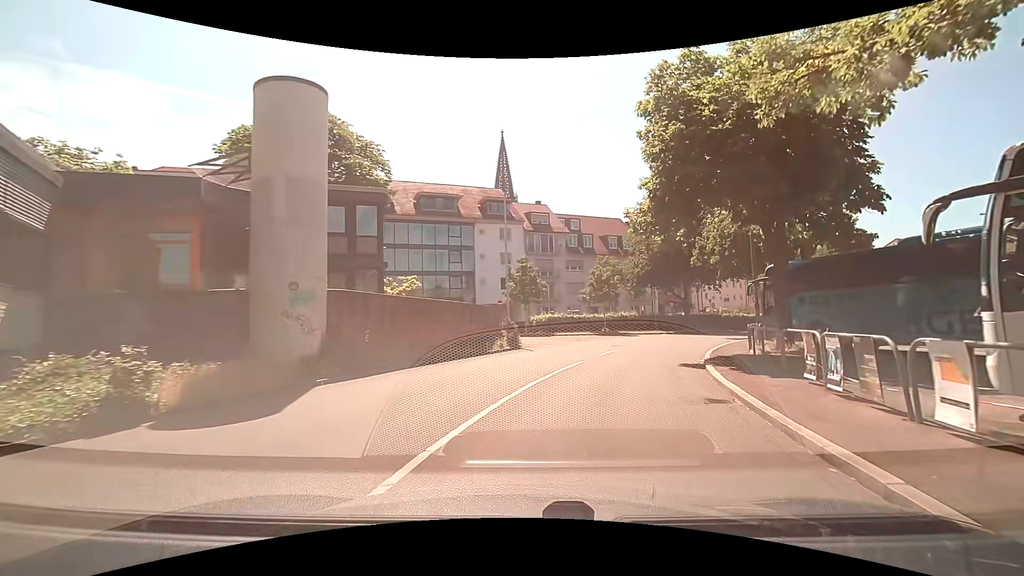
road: primary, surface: asphalt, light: Day
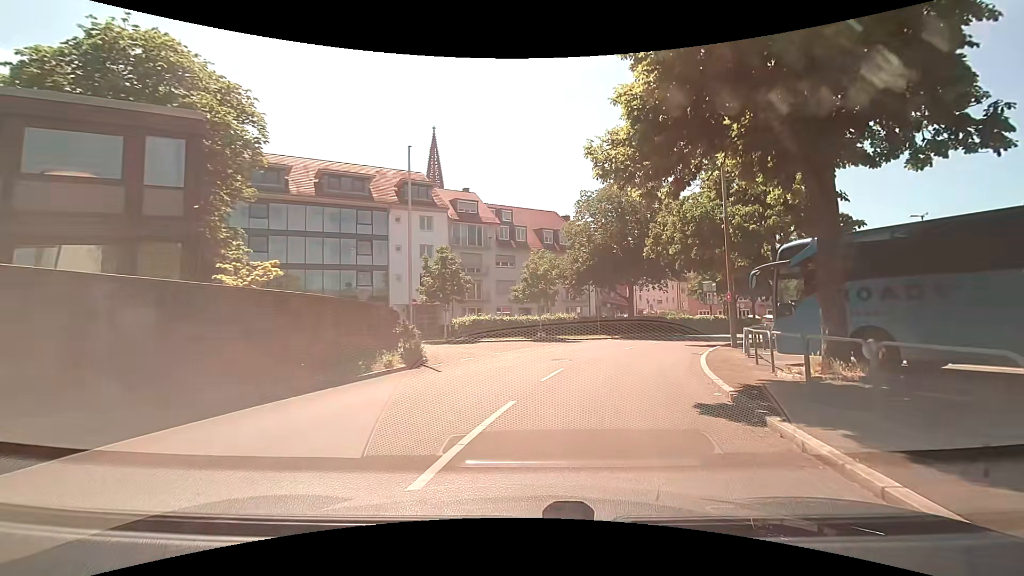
(+0.5, +7.5) m; +7°
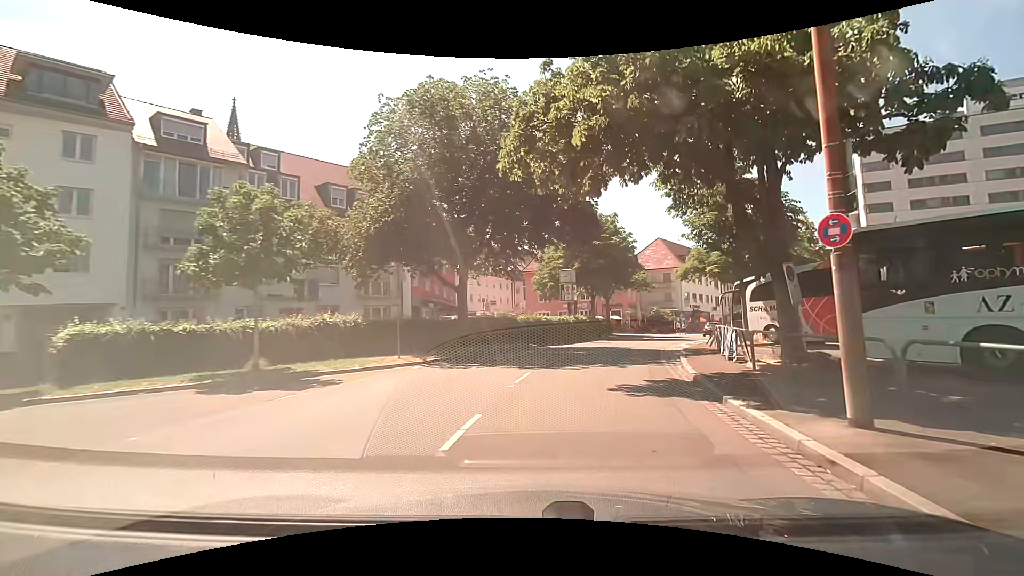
(+3.1, +18.6) m; +20°
